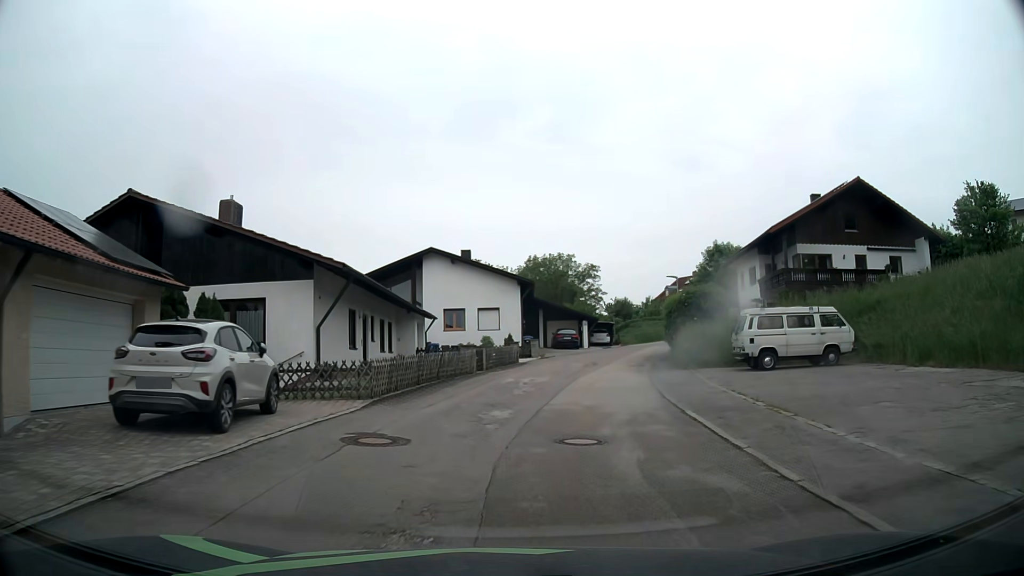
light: Day
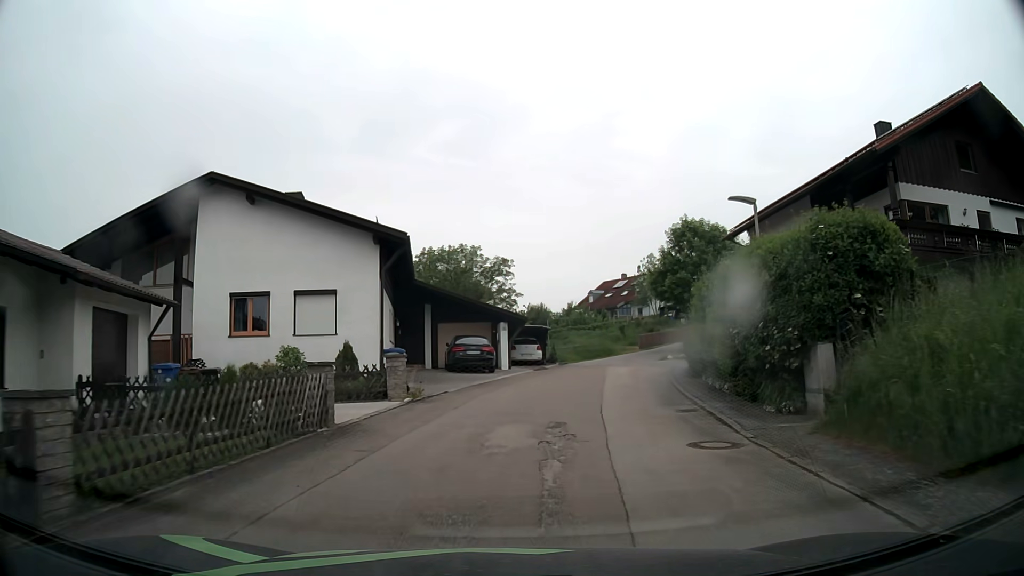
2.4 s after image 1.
(+1.7, +21.6) m; +8°
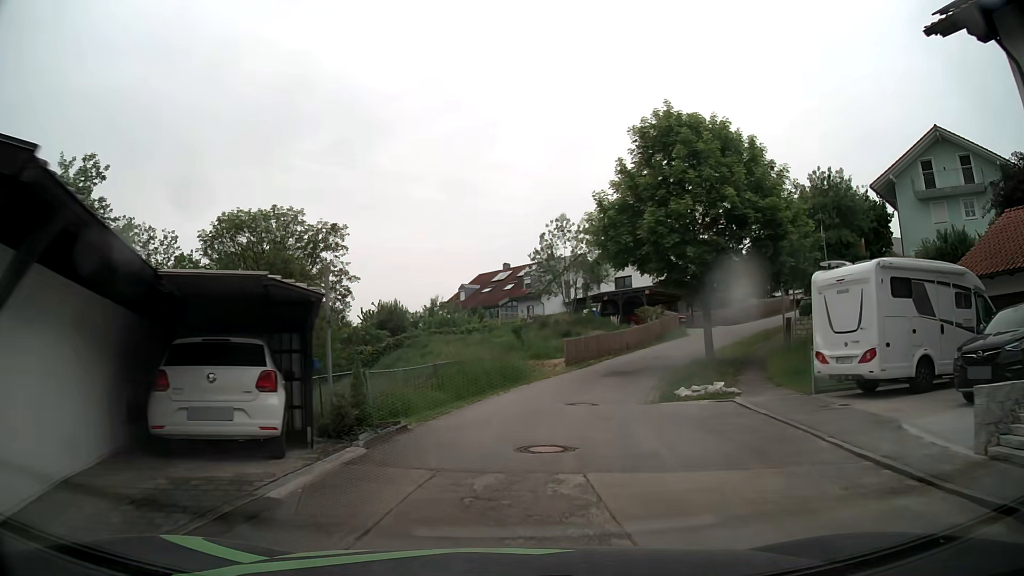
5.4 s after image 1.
(+2.9, +26.2) m; +12°
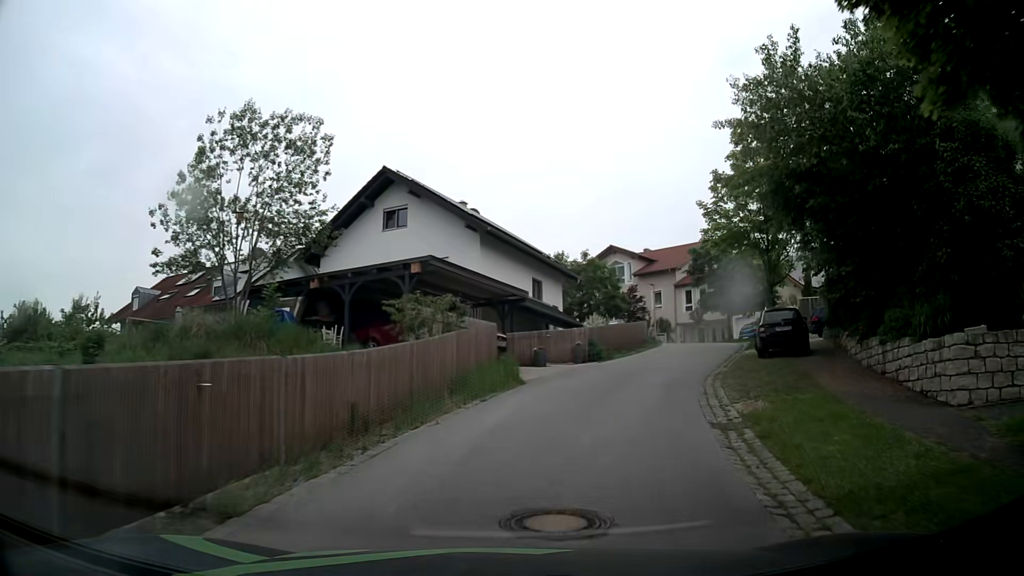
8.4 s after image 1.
(+4.0, +25.2) m; +22°
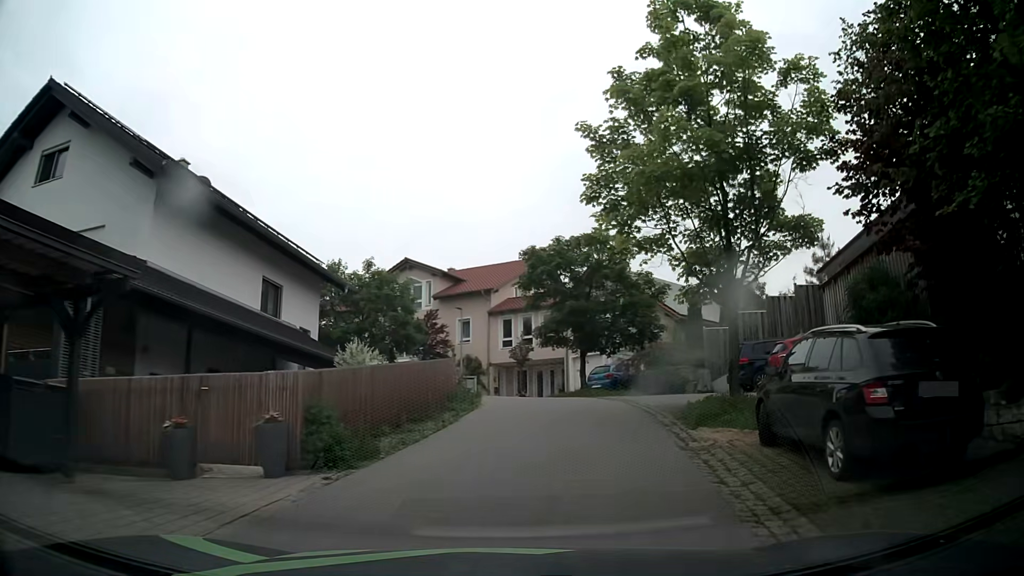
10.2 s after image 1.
(+2.5, +14.5) m; +17°
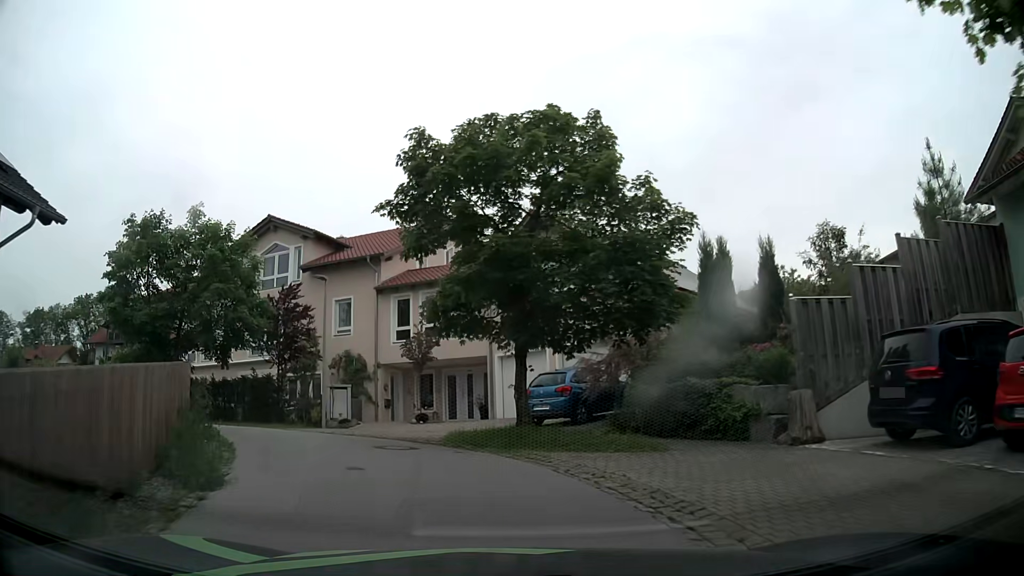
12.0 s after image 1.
(+1.4, +13.5) m; +7°
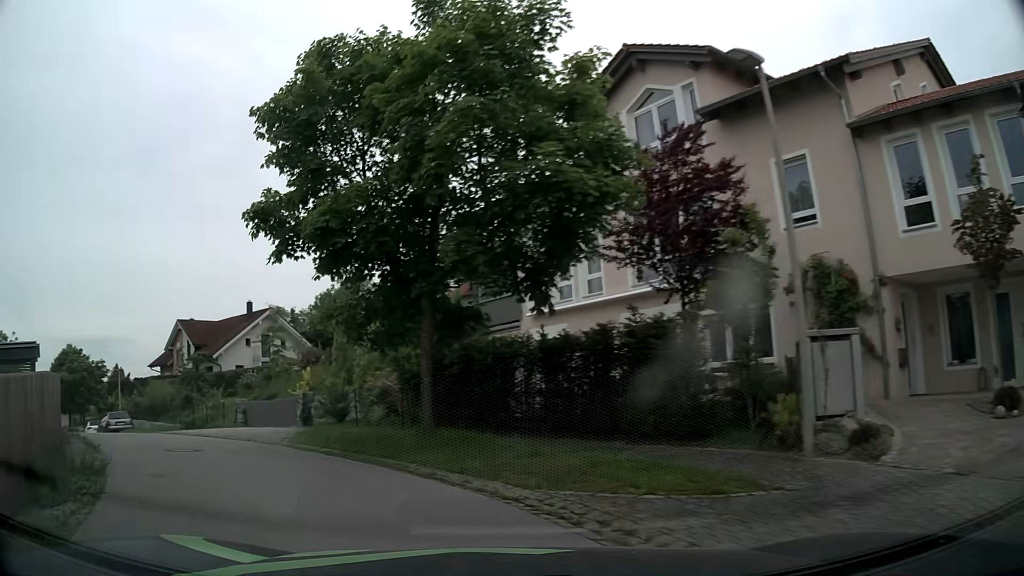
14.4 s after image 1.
(-3.5, +14.4) m; -35°
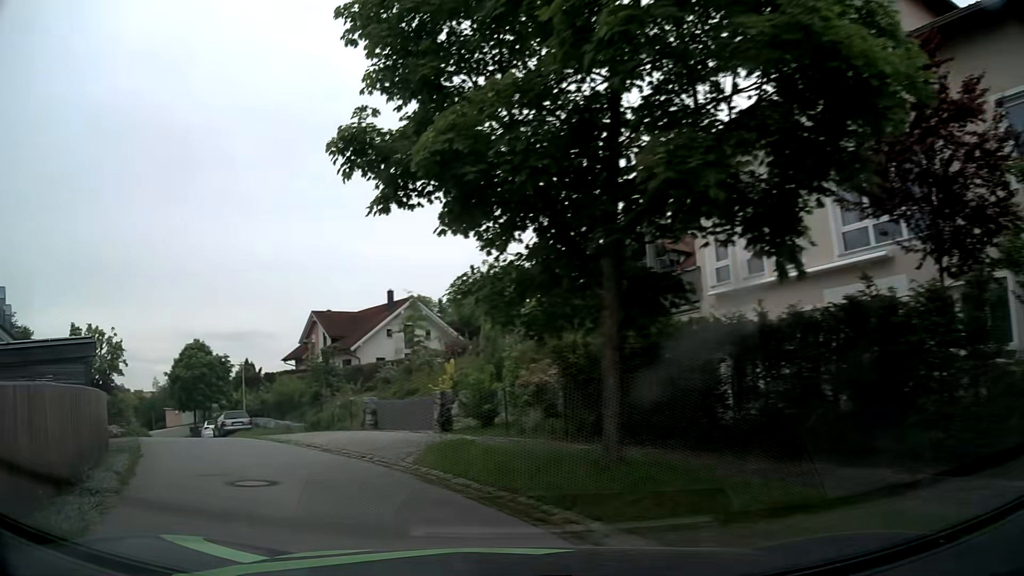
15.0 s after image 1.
(-0.5, +3.8) m; -14°
(-3, +10) (-8, +18) (-13, +27) (-19, +35) (-24, +43) (-29, +52) (-34, +61) (-37, +70) (-34, +80) (-25, +84) m
